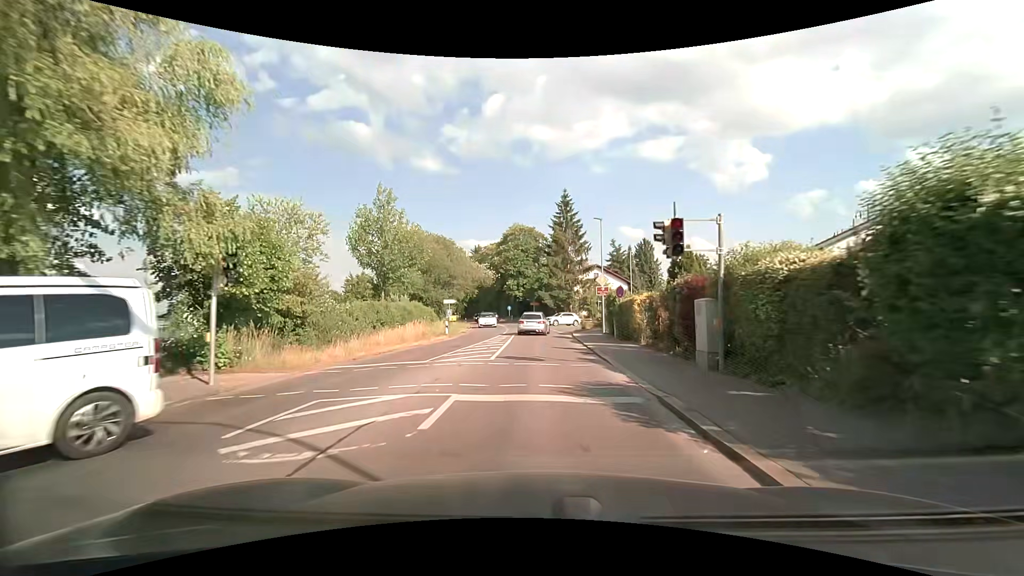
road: tertiary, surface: asphalt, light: Day
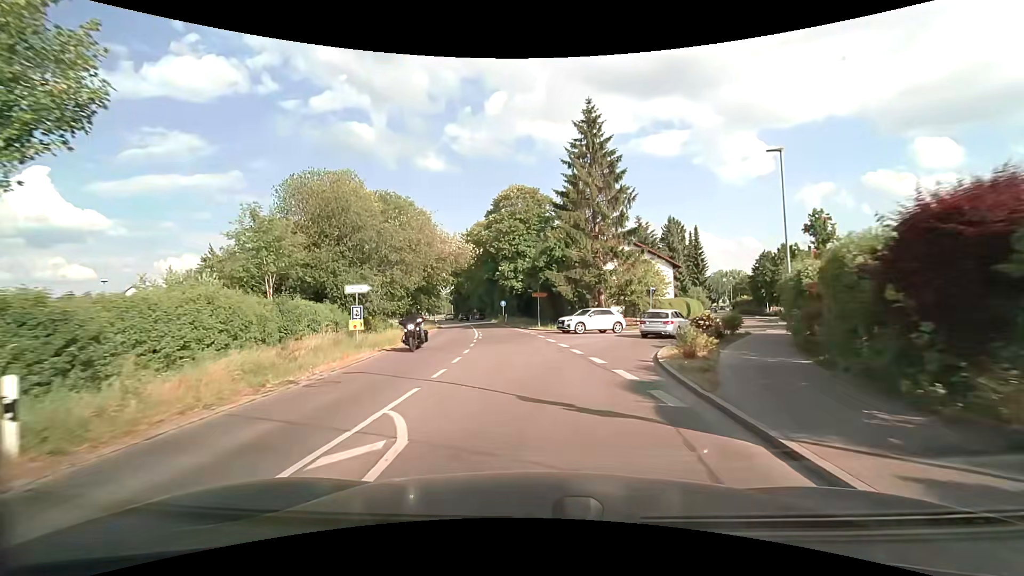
(+0.3, +27.5) m; 0°
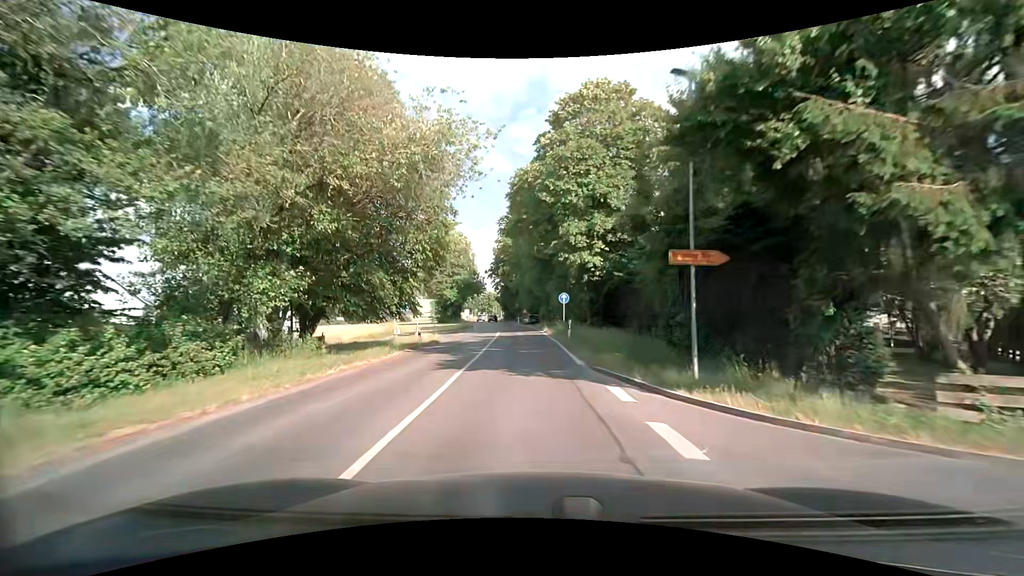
(-1.7, +29.0) m; -7°
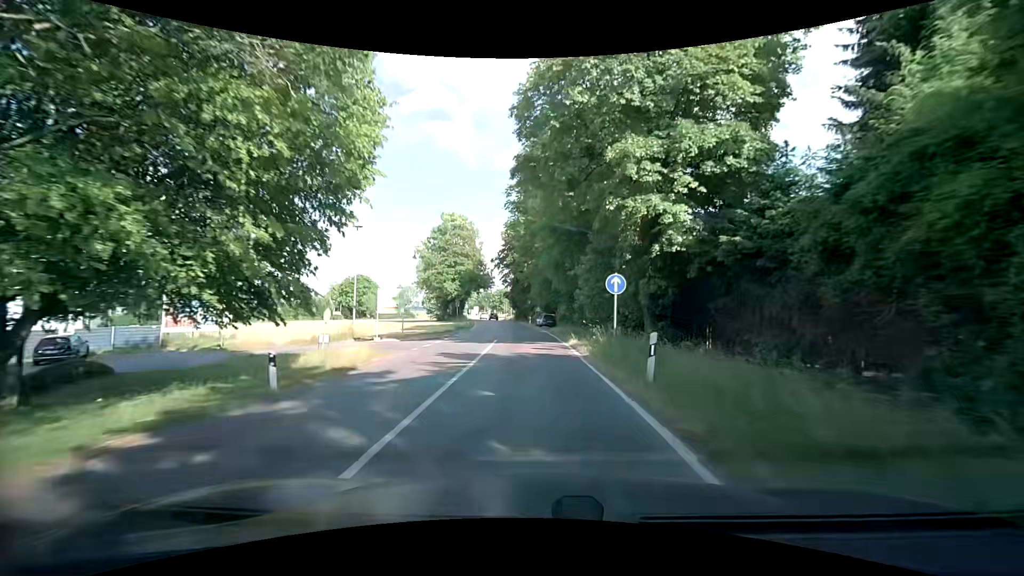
(-0.2, +15.1) m; 0°
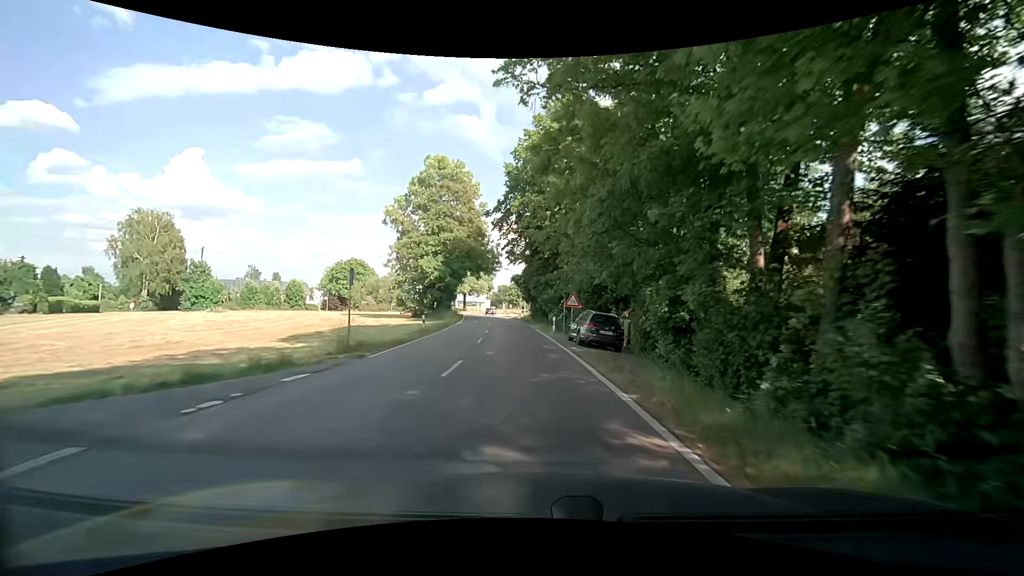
(-1.3, +31.2) m; -4°
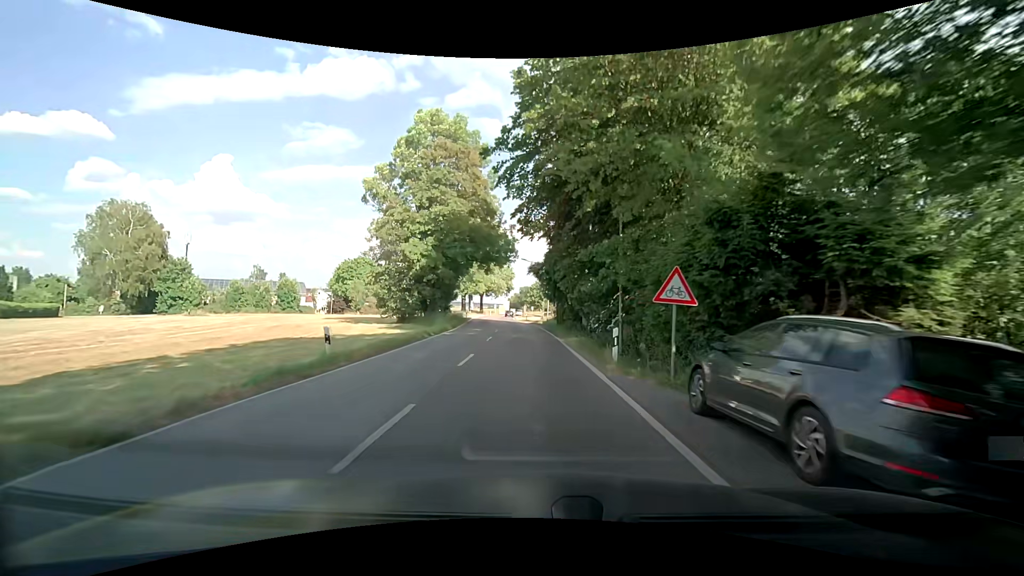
(-0.1, +15.6) m; -2°
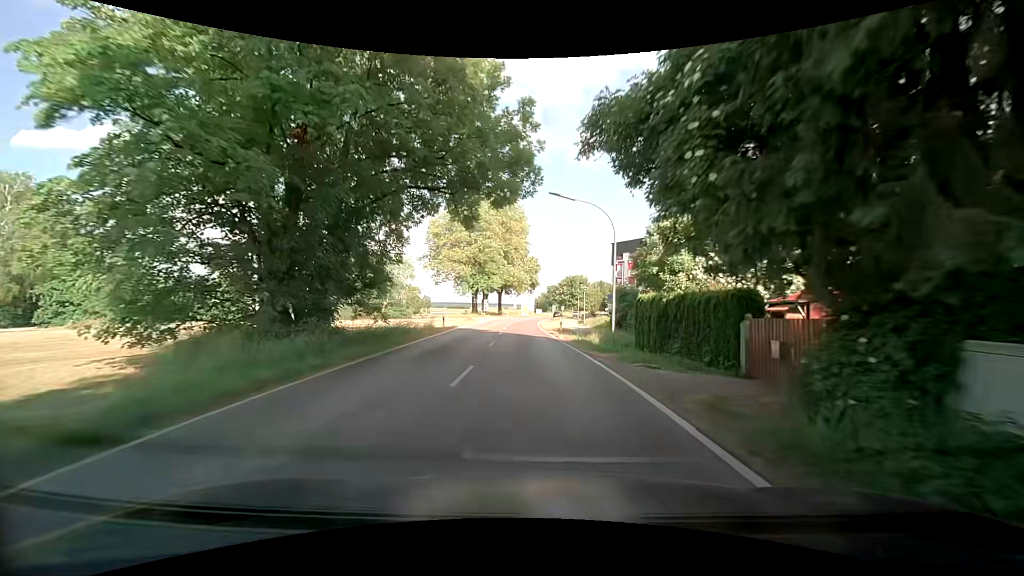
(-1.0, +30.6) m; -4°
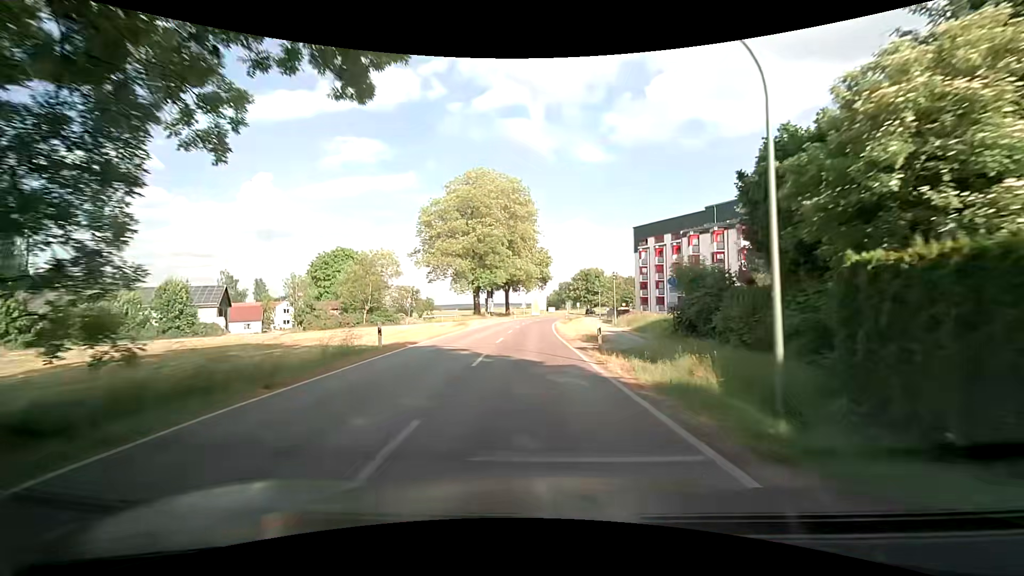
(+0.1, +14.9) m; -1°
(0, +10) (0, +20) (0, +30) (0, +40) (0, +50) (0, +60) (+1, +70) (+2, +80) (+4, +90) (+6, +100) m
